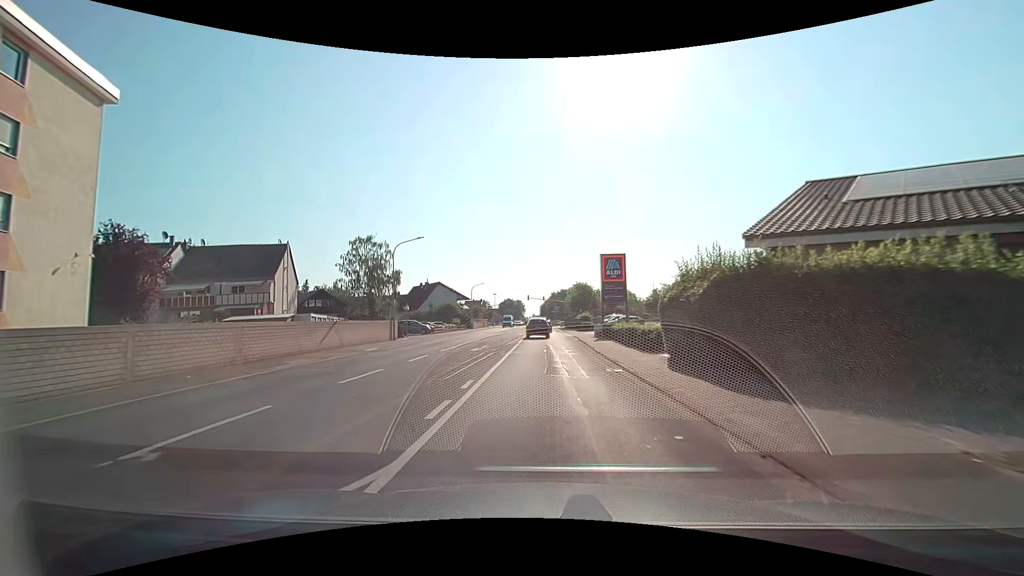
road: secondary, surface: asphalt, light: Day
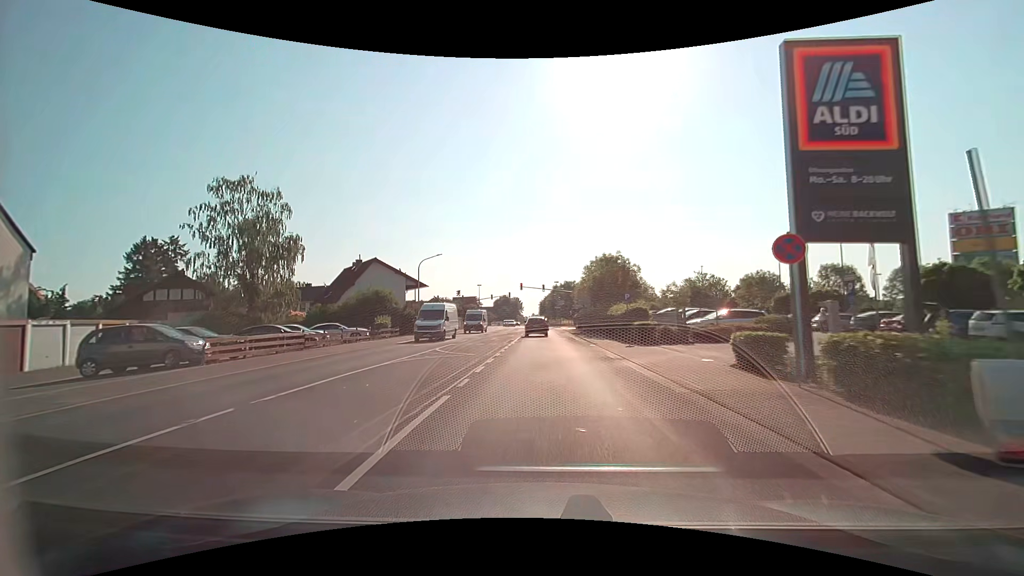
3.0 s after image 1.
(-0.1, +36.0) m; 0°
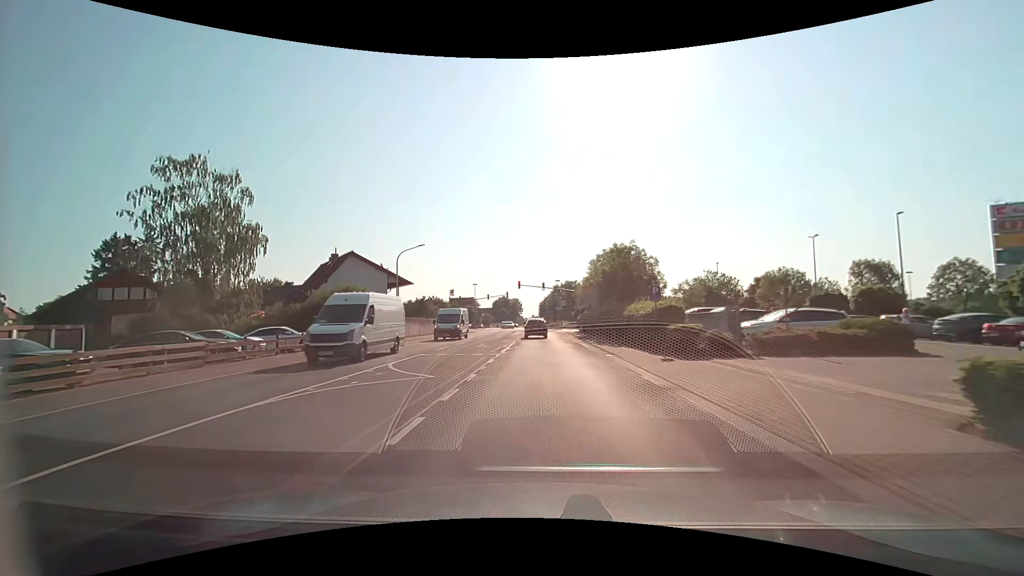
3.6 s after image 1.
(0.0, +7.3) m; 0°
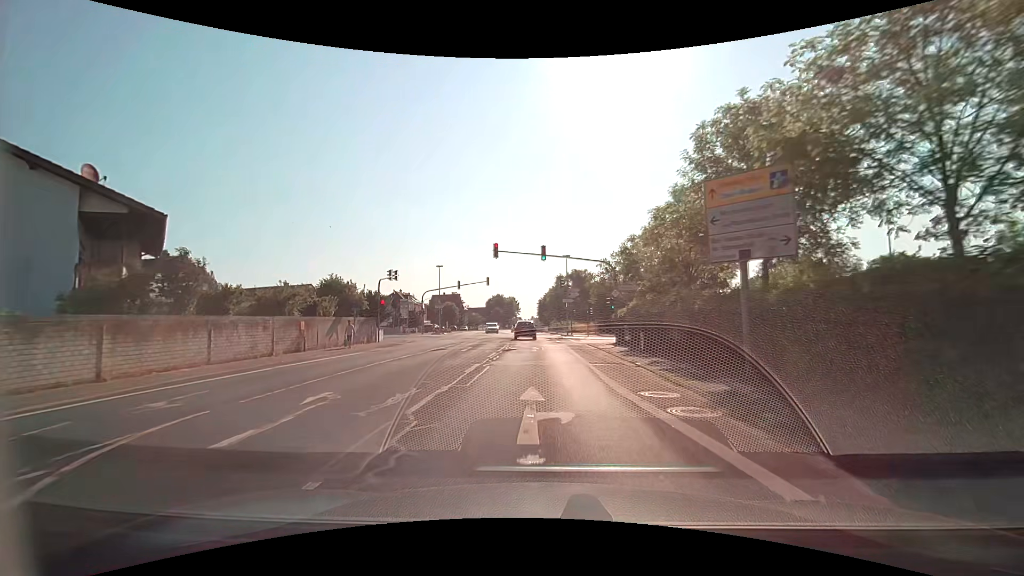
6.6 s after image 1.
(0.0, +36.5) m; 0°
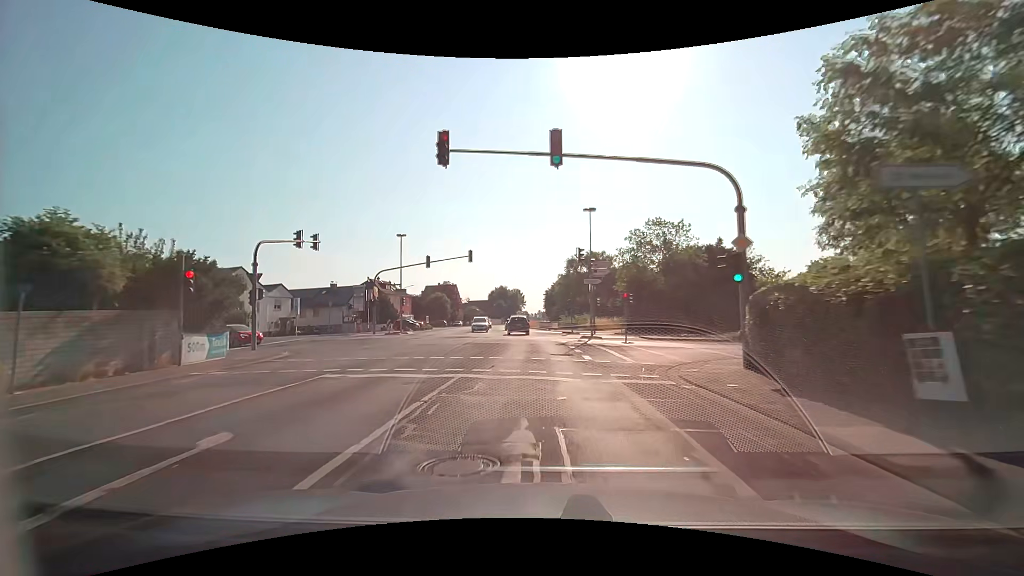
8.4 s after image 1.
(-0.1, +22.0) m; 0°
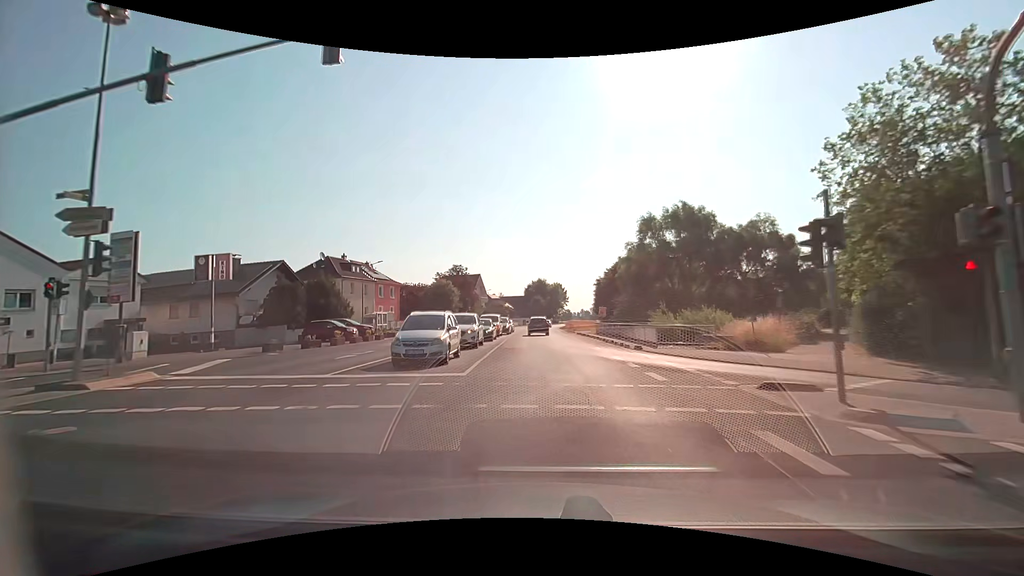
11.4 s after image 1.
(-1.6, +37.1) m; -5°
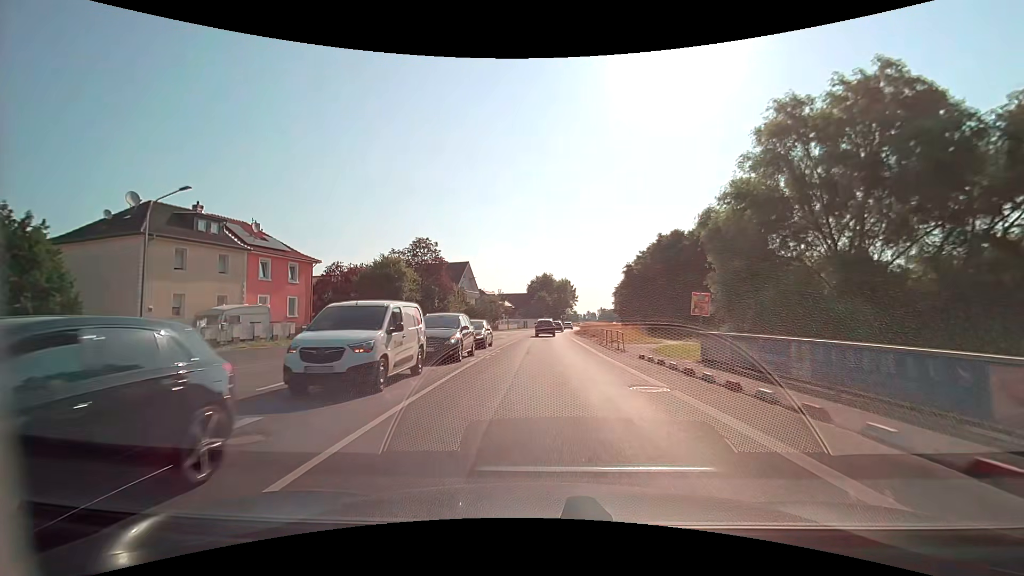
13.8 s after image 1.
(-0.3, +30.2) m; -1°
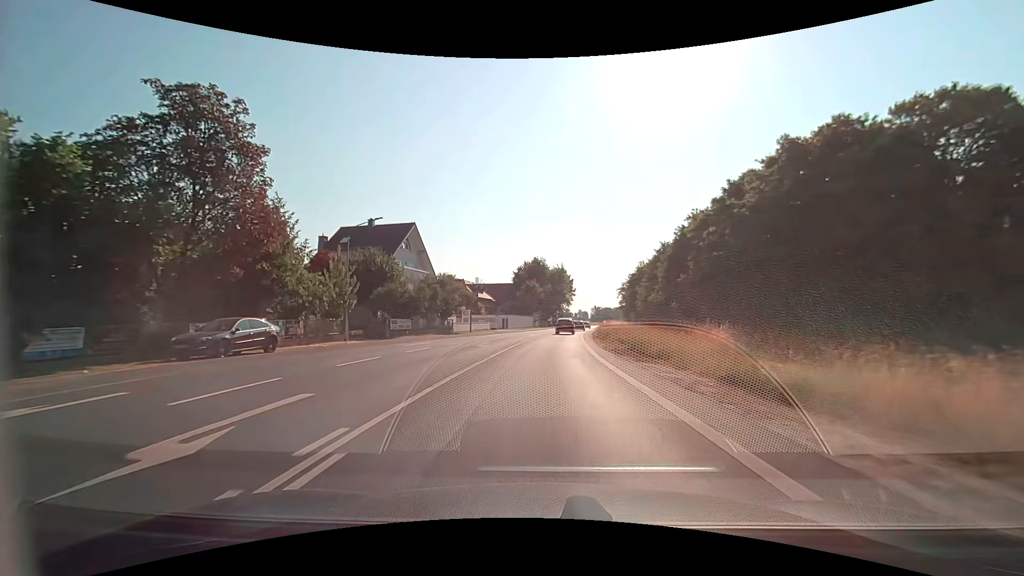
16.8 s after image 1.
(+0.2, +38.6) m; +1°
(0, +10) (0, +20) (+1, +30) (+1, +40) (+2, +50) (+3, +60) (+4, +70) (+5, +80) (+6, +90) (+7, +100) m
